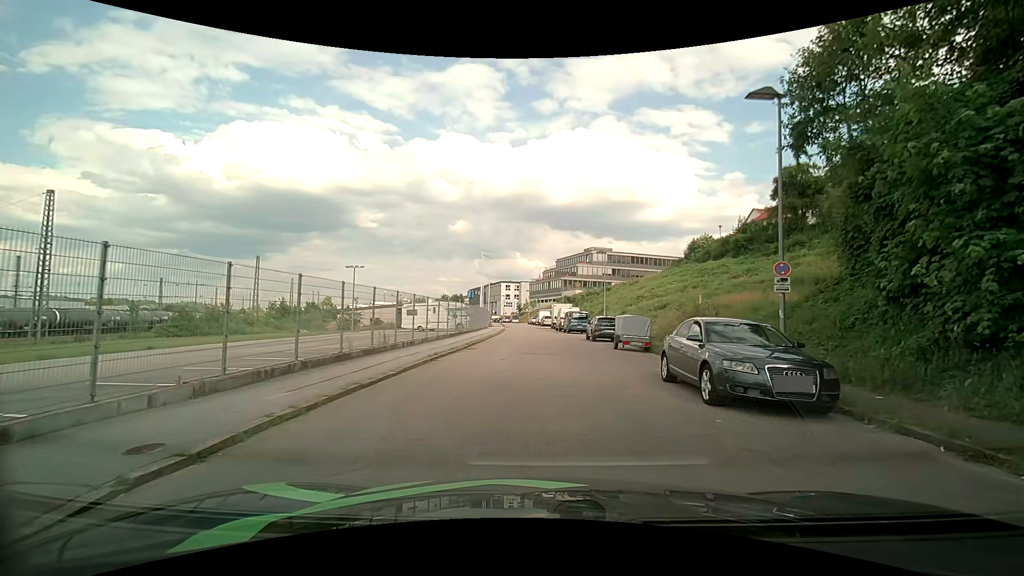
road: residential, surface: asphalt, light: Day
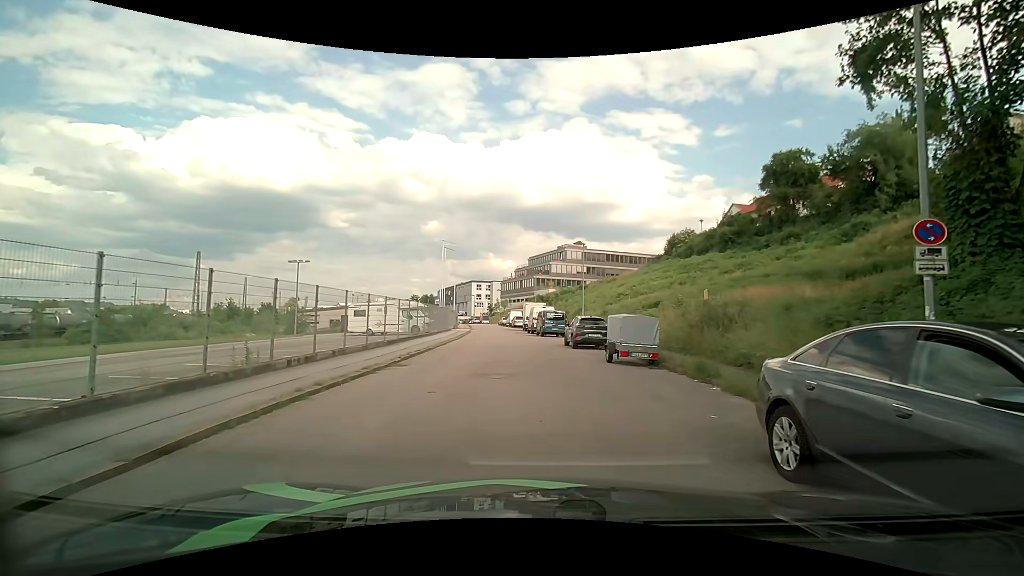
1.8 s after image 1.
(+0.1, +6.7) m; +2°
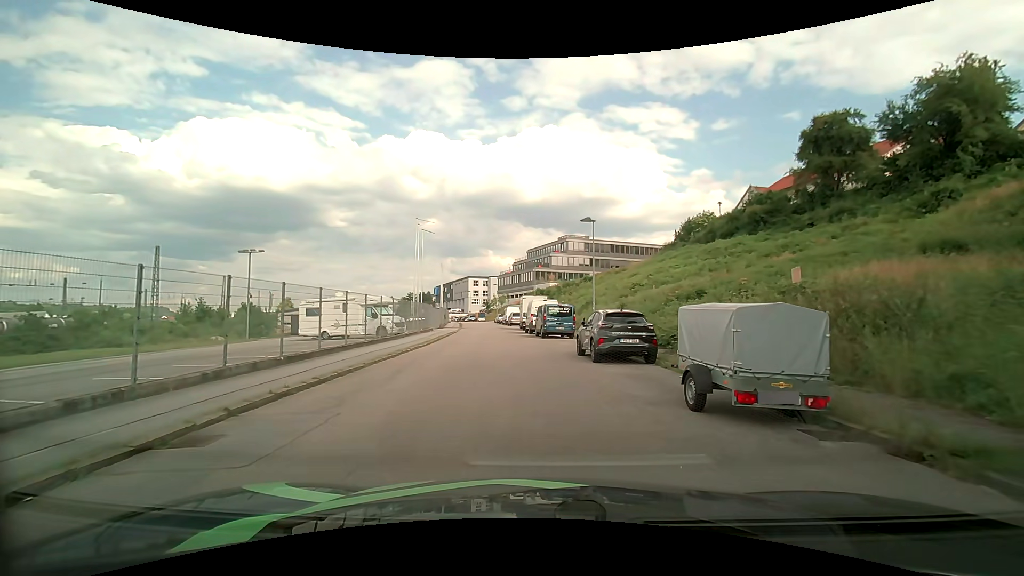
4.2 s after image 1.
(+0.1, +8.8) m; -1°
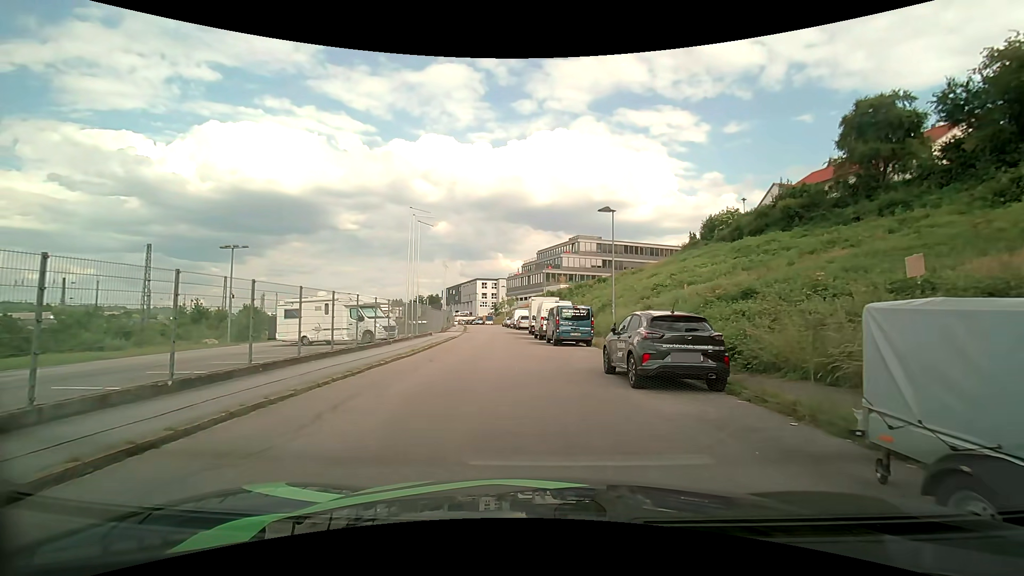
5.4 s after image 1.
(+0.1, +4.4) m; 0°
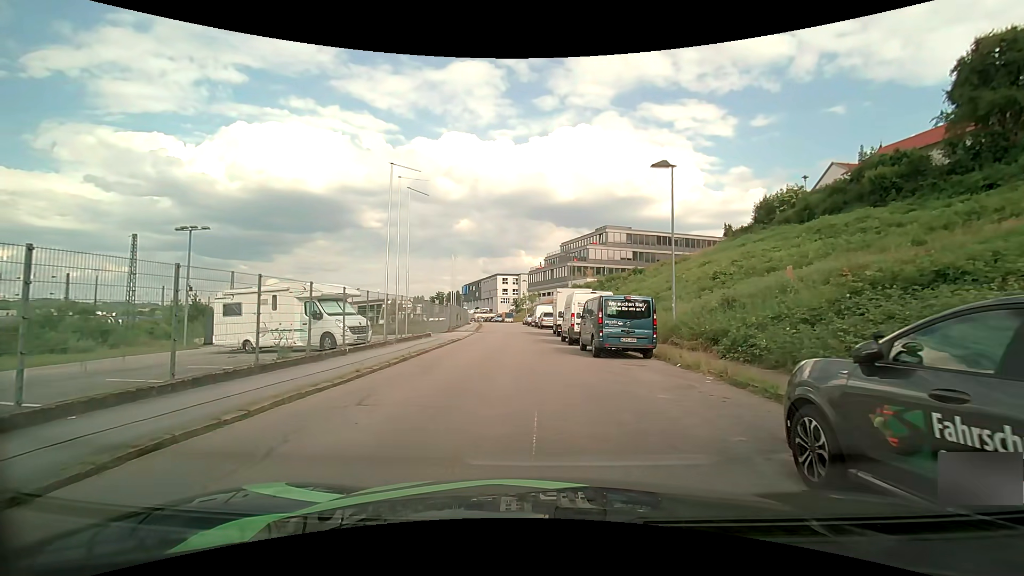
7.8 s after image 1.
(-0.2, +8.3) m; -2°
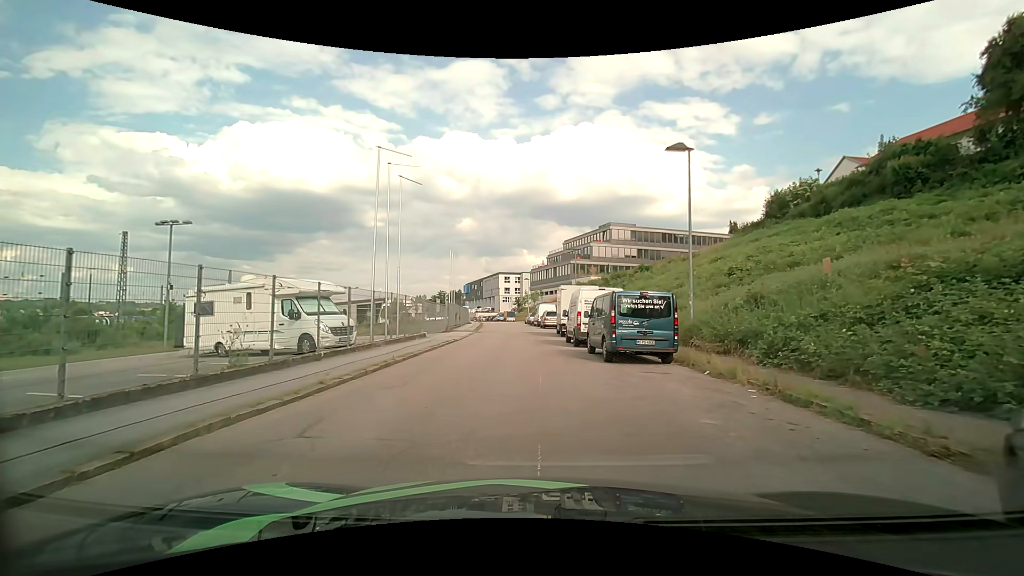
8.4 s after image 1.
(0.0, +2.1) m; -1°
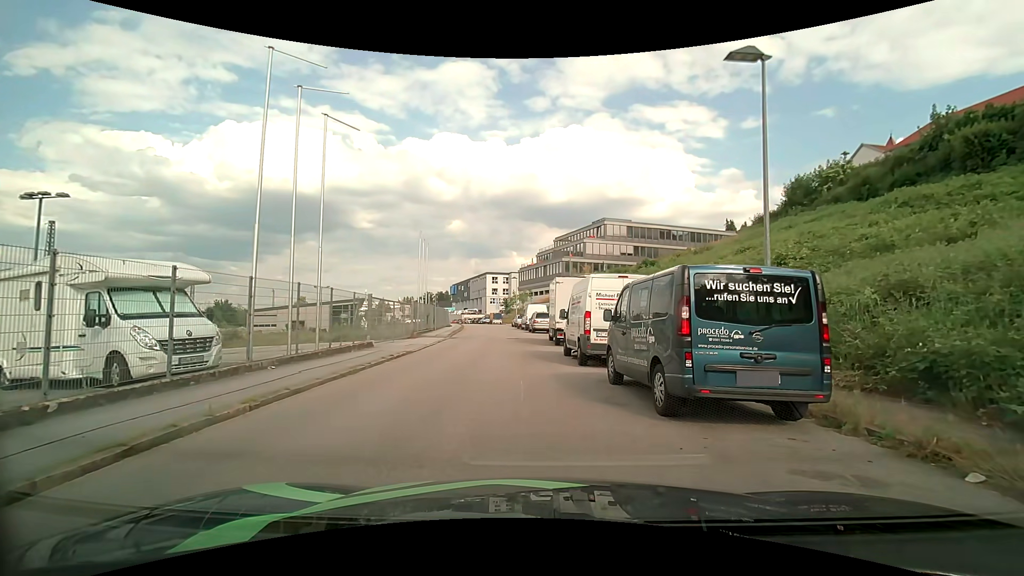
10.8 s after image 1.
(+0.1, +7.4) m; +2°
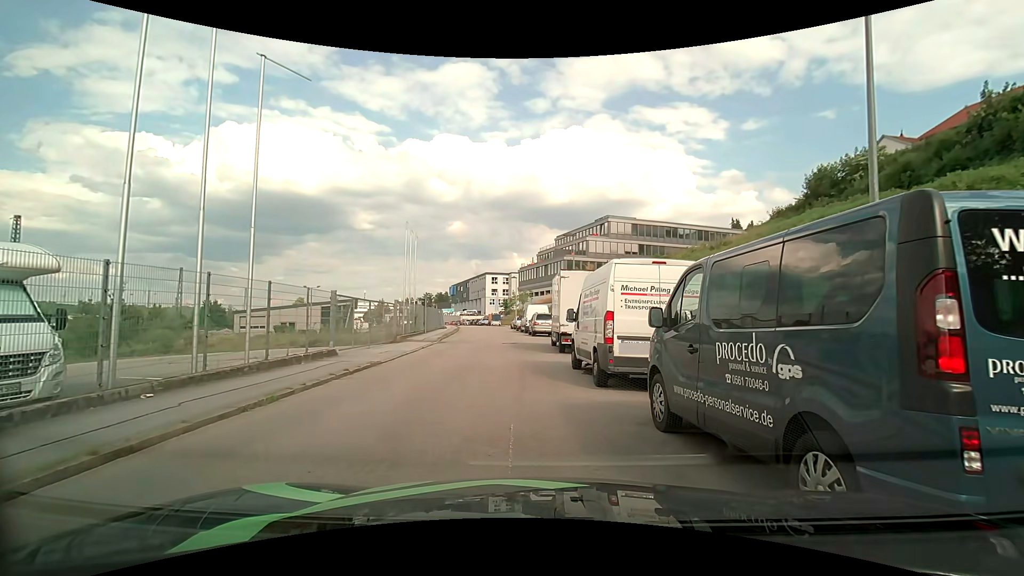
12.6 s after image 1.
(0.0, +3.8) m; +1°
